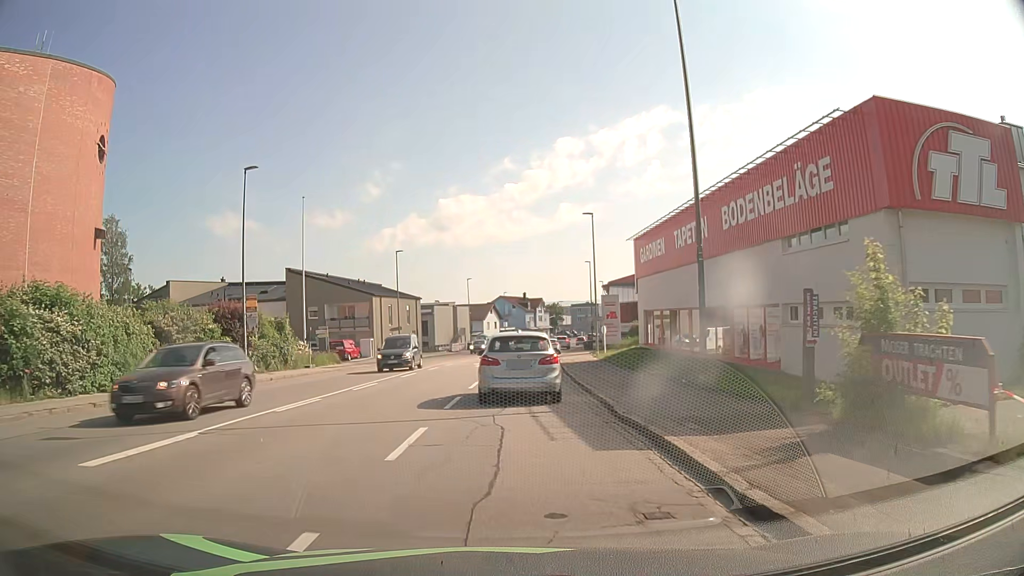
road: tertiary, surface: asphalt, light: Day
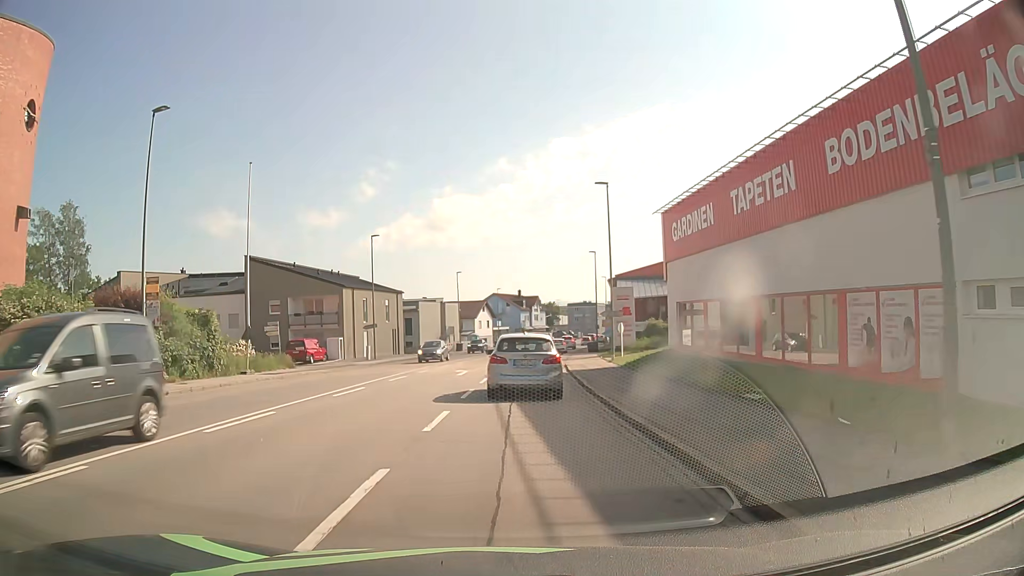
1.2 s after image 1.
(0.0, +9.6) m; +1°
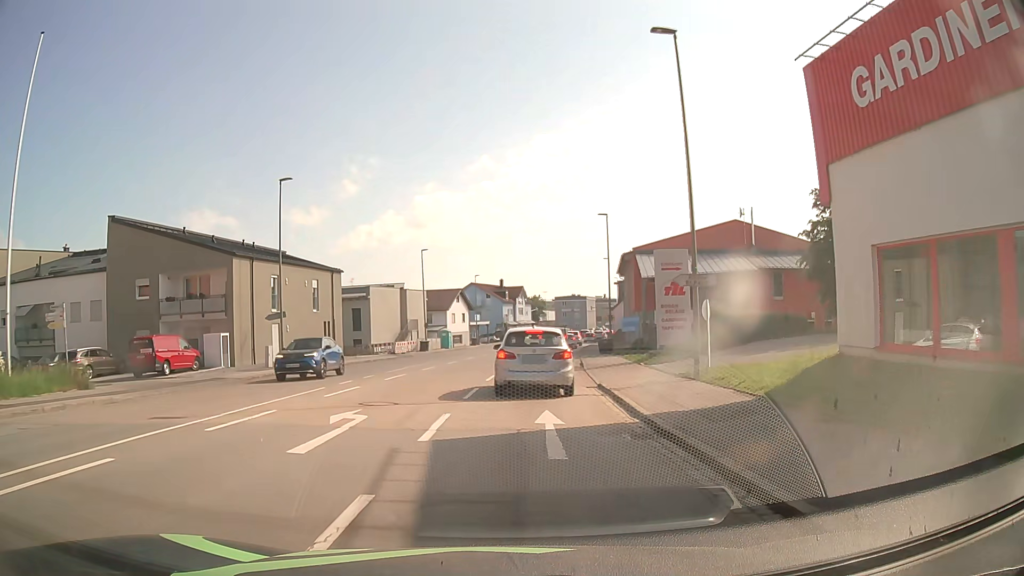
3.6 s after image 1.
(+0.2, +19.7) m; +2°
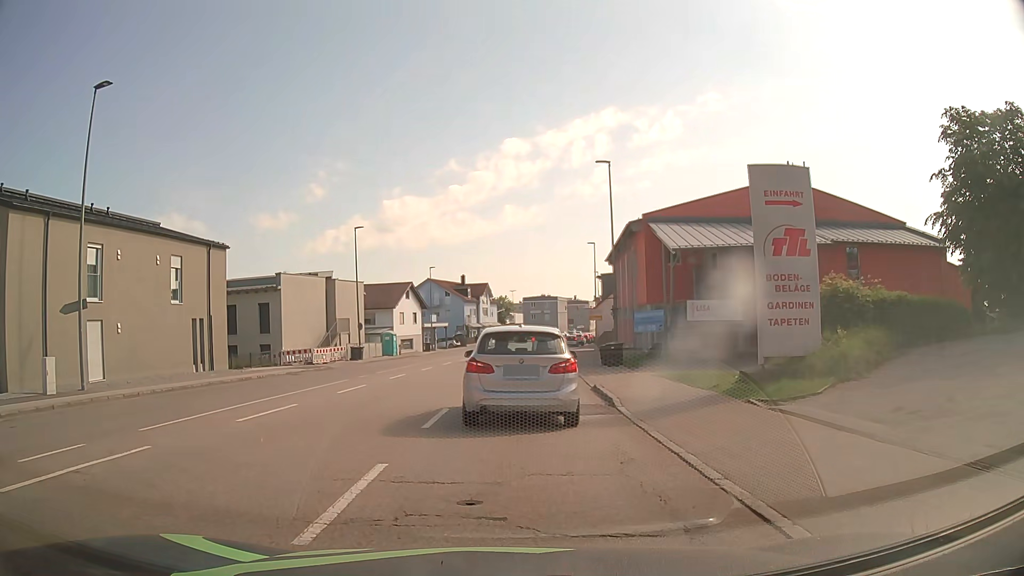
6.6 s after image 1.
(+0.2, +15.8) m; +1°
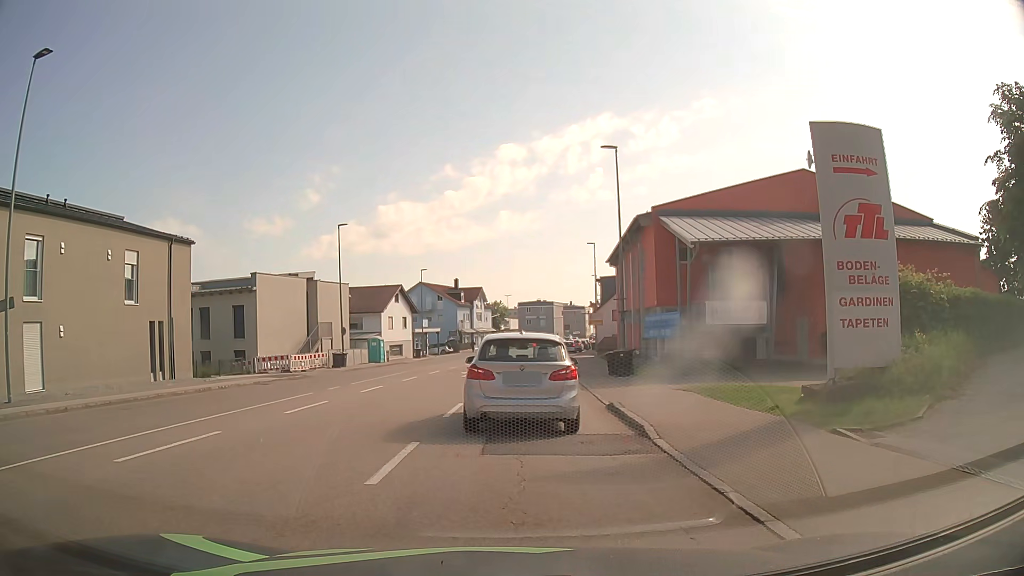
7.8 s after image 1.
(+0.1, +3.8) m; +2°
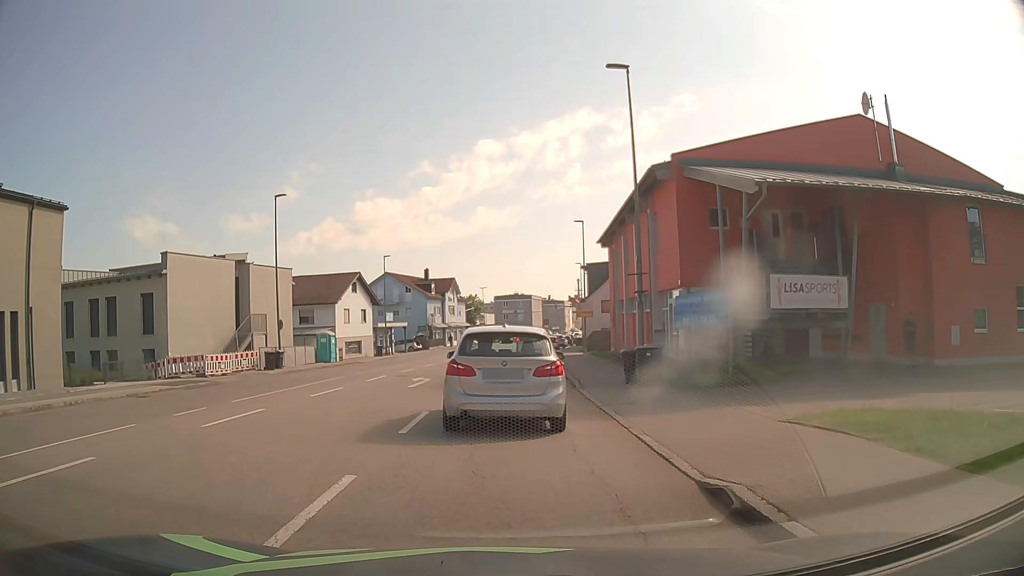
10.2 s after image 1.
(+0.3, +9.2) m; +3°
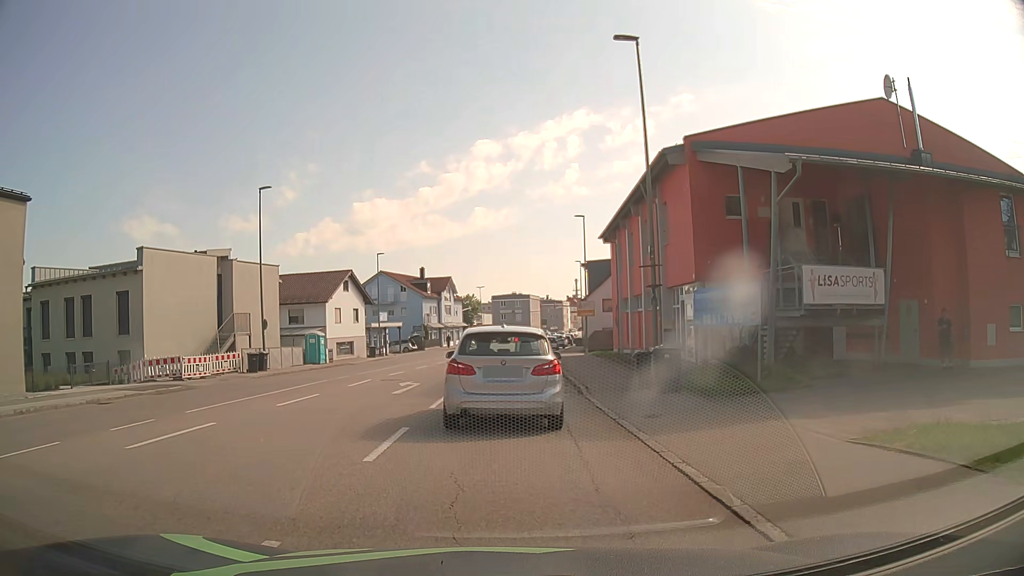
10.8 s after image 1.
(0.0, +2.3) m; -1°
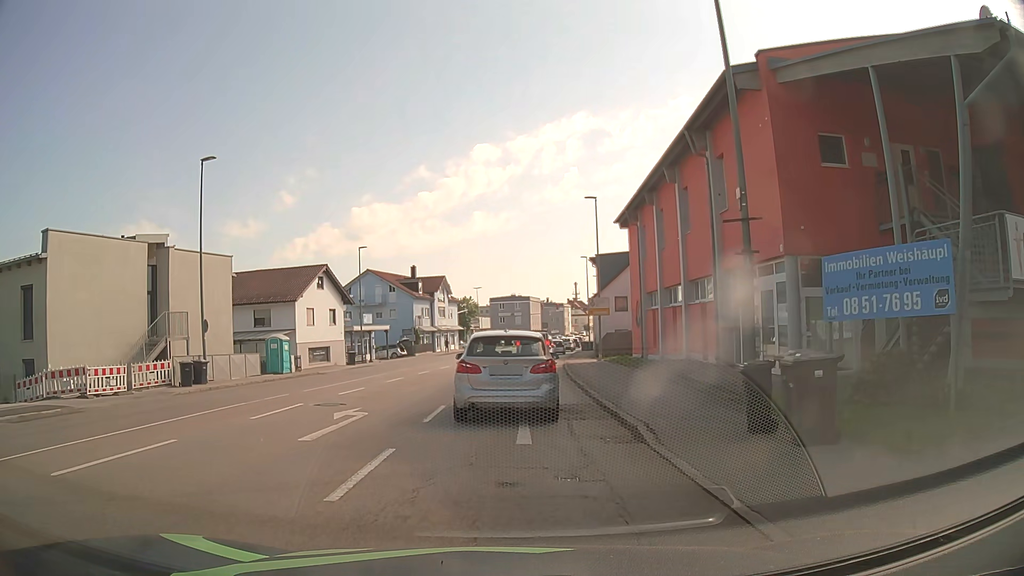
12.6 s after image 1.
(+0.1, +7.9) m; 0°
(0, +10) (0, +20) (+1, +30) (+2, +40) (+3, +50) (+4, +60) (+5, +70) (+7, +80) (+8, +90) (+10, +99) m
